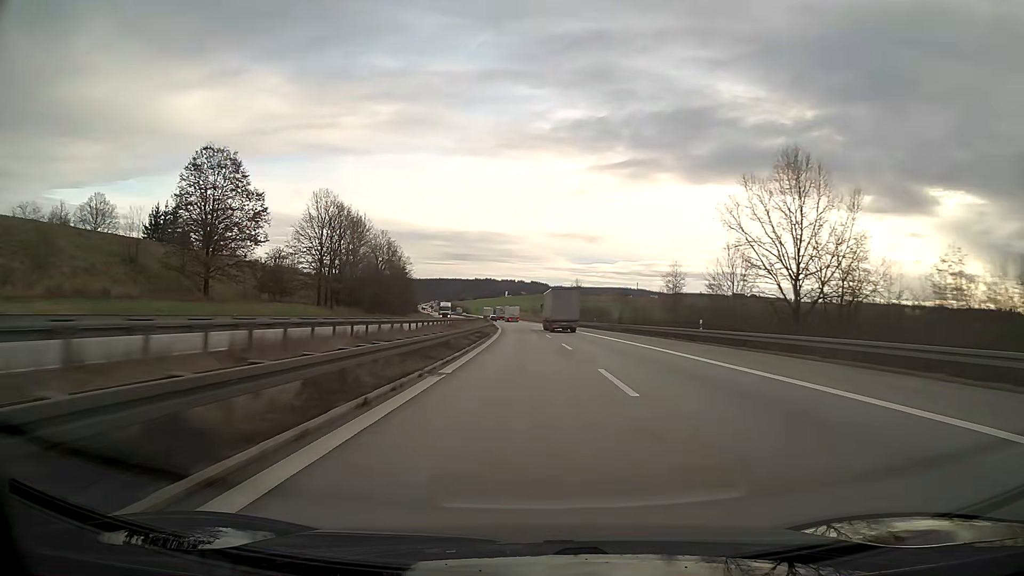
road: motorway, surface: asphalt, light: Day
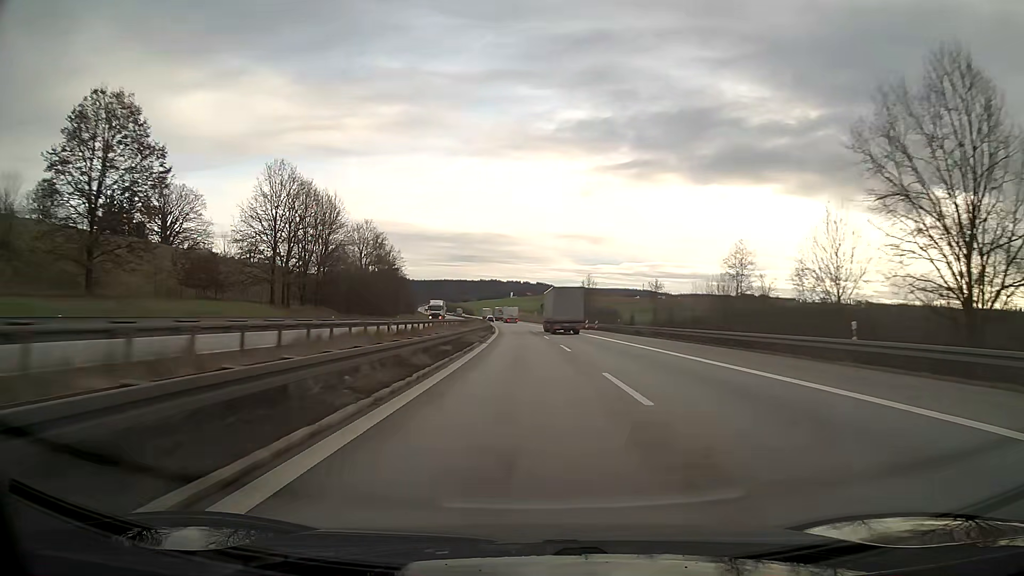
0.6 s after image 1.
(-0.1, +19.0) m; 0°
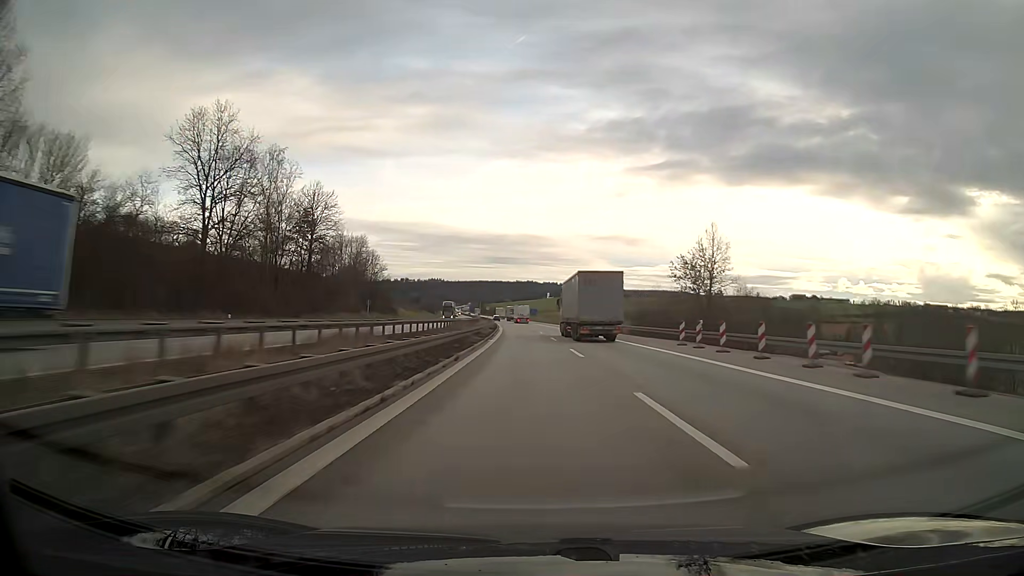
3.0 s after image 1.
(-2.1, +76.0) m; -3°
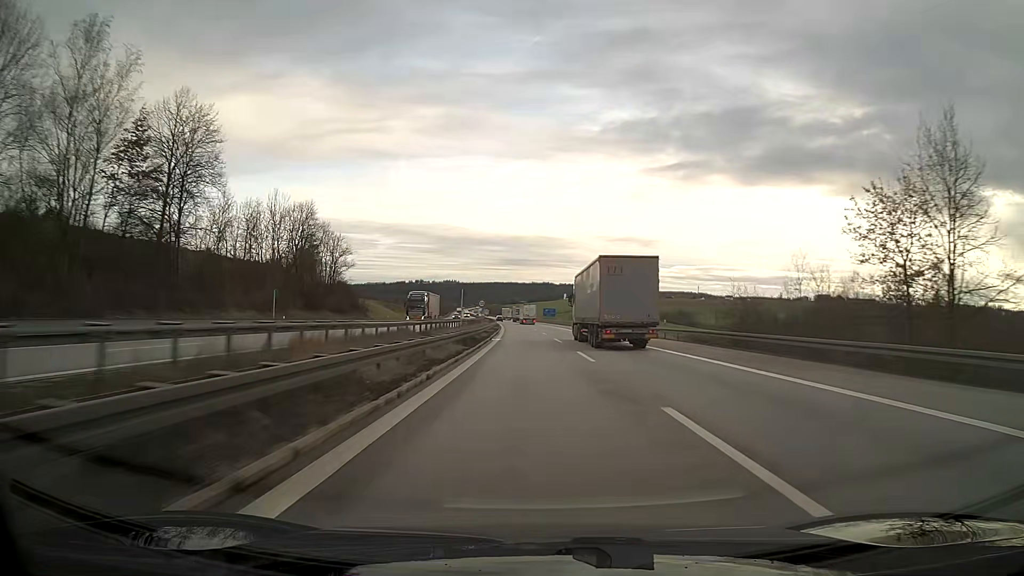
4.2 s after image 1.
(-0.5, +38.0) m; -1°
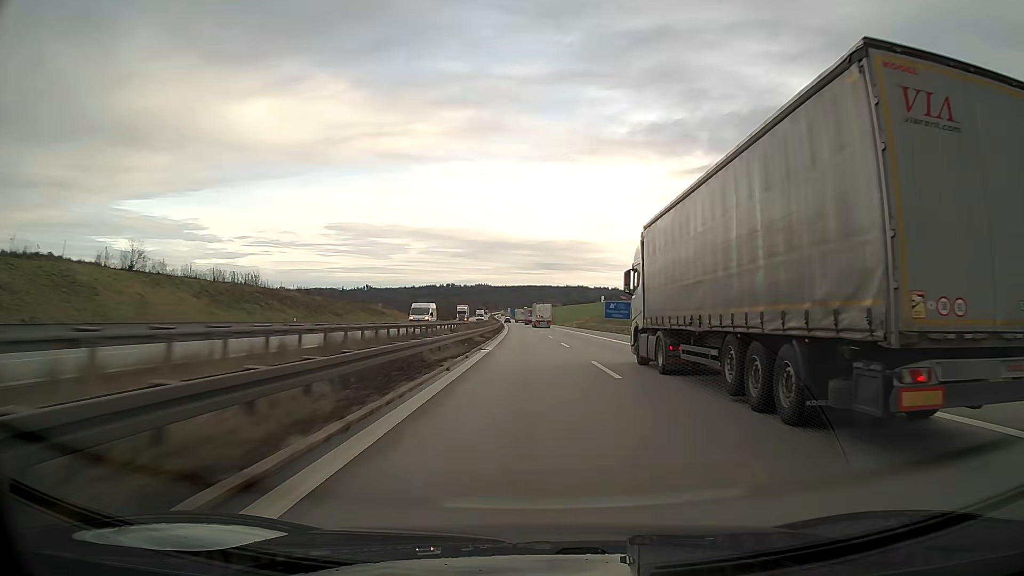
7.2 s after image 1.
(-2.3, +94.9) m; -3°
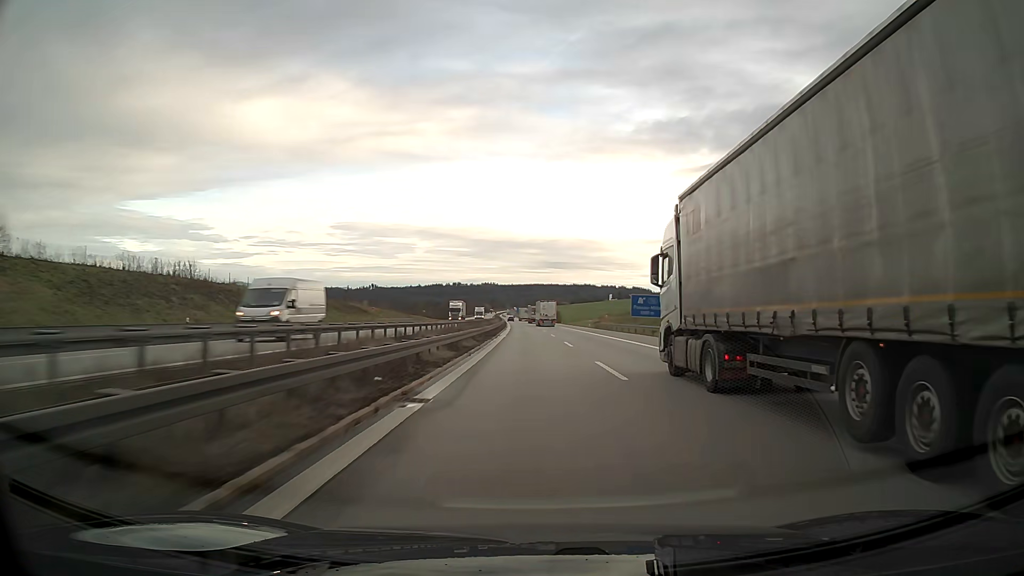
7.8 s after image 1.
(-0.1, +19.0) m; -1°
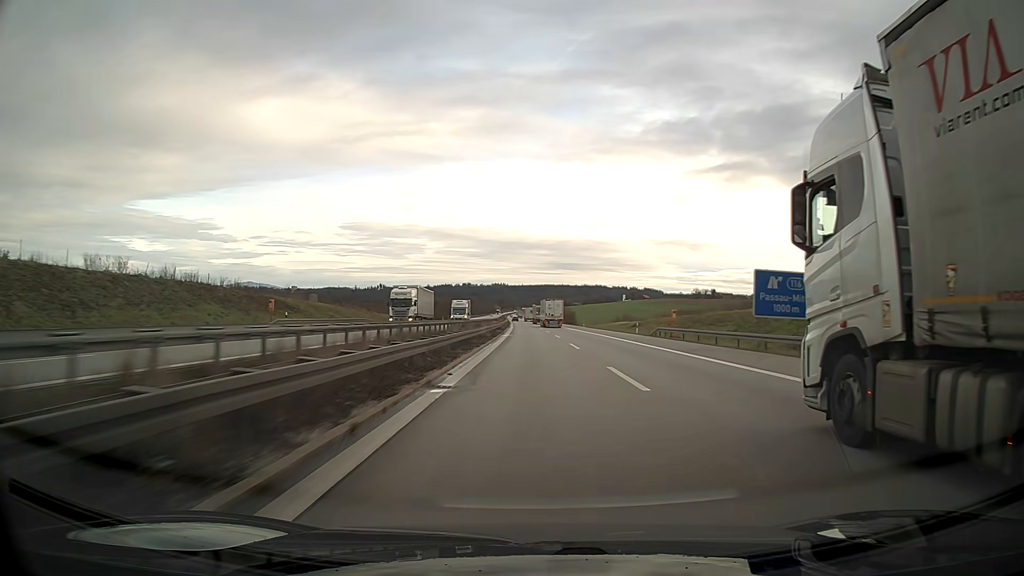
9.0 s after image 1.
(-0.3, +38.0) m; -1°
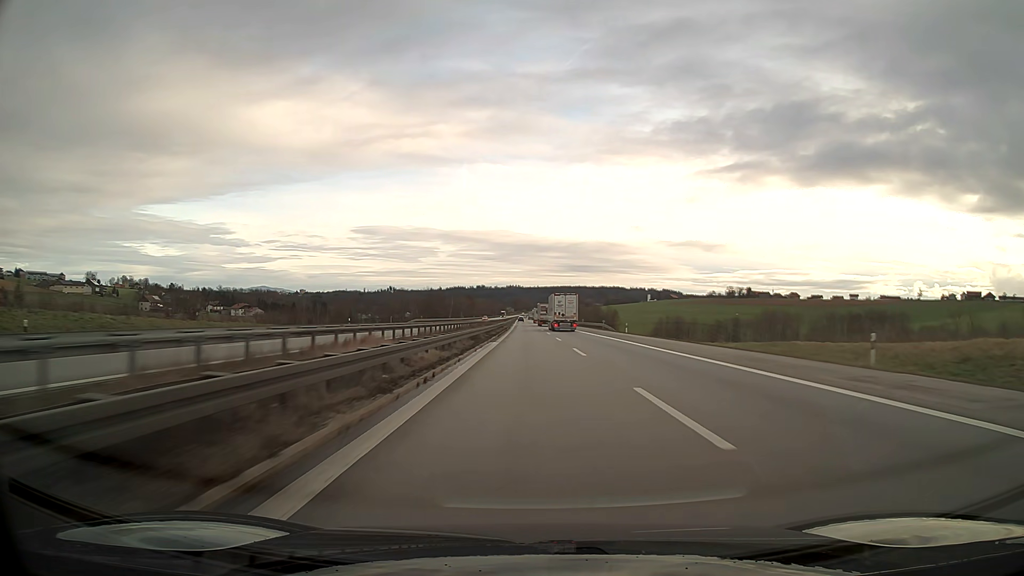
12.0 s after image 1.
(-1.1, +95.0) m; -1°
